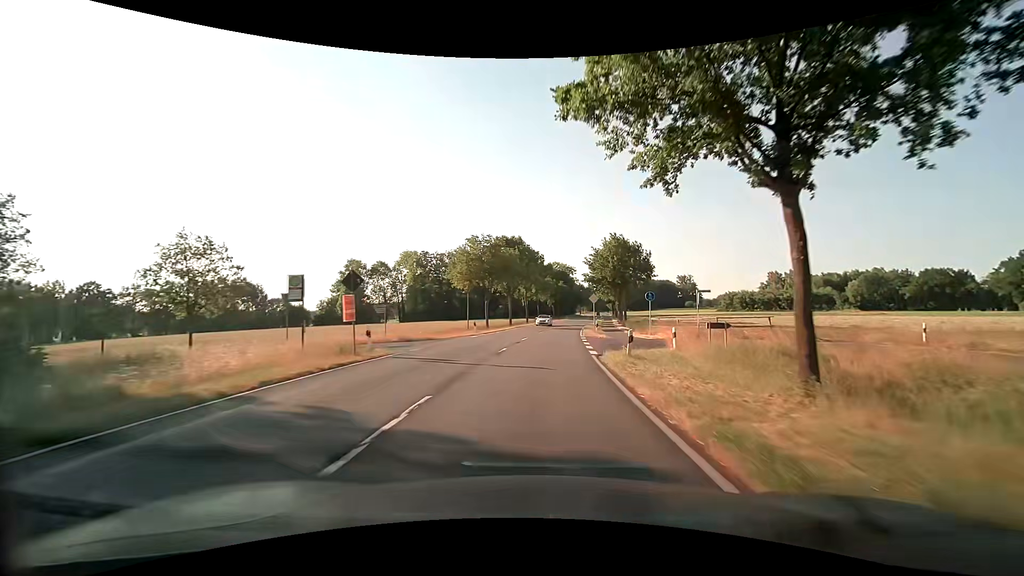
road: secondary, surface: asphalt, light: Day
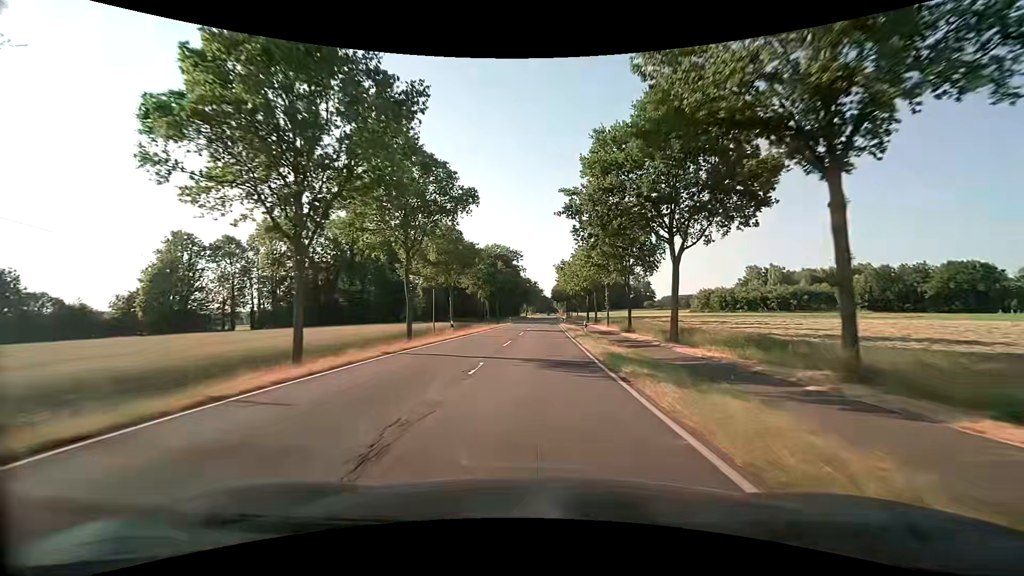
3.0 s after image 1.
(+2.9, +53.5) m; +6°
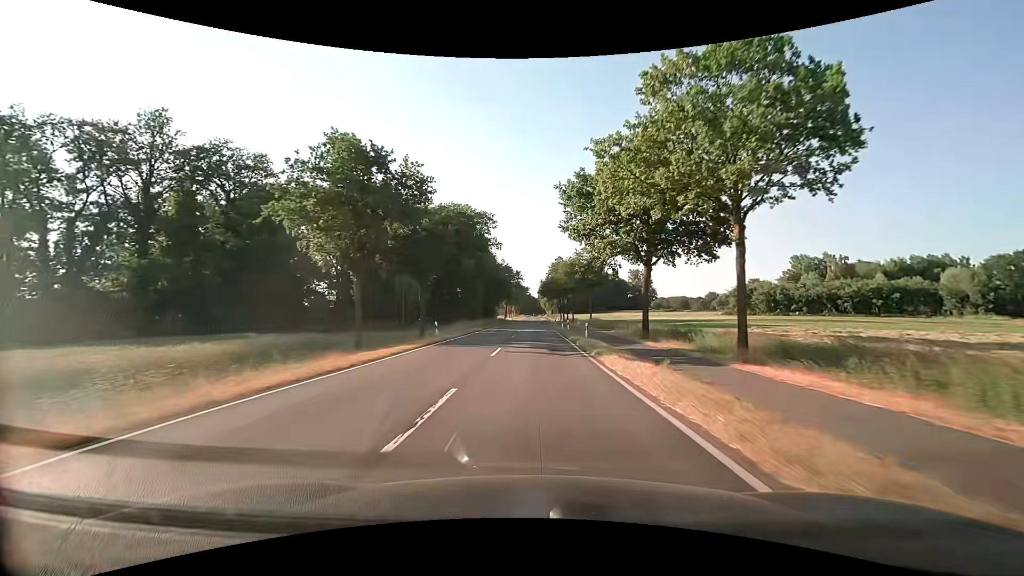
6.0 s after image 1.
(+1.1, +53.6) m; +2°
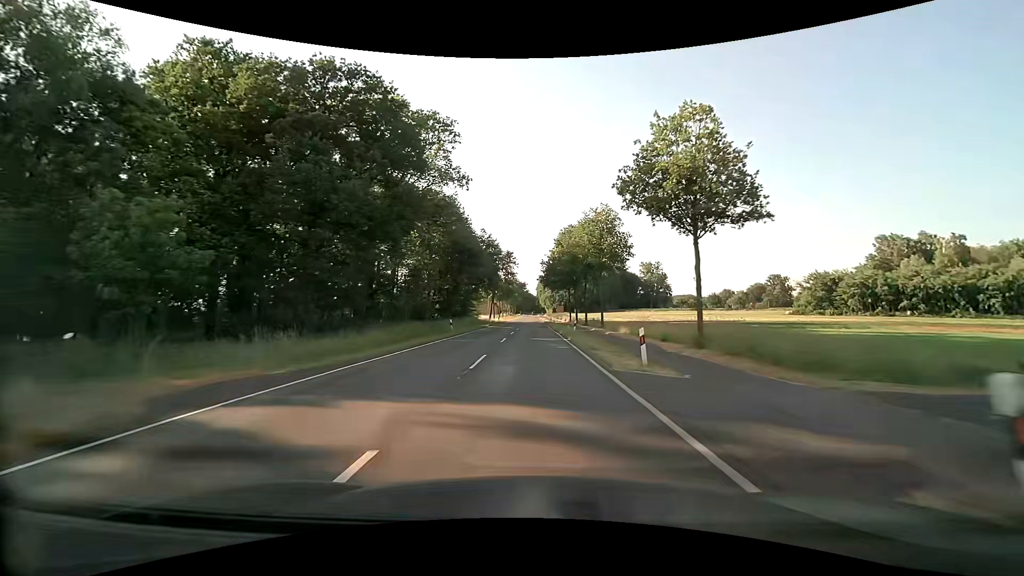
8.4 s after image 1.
(+0.1, +42.9) m; 0°
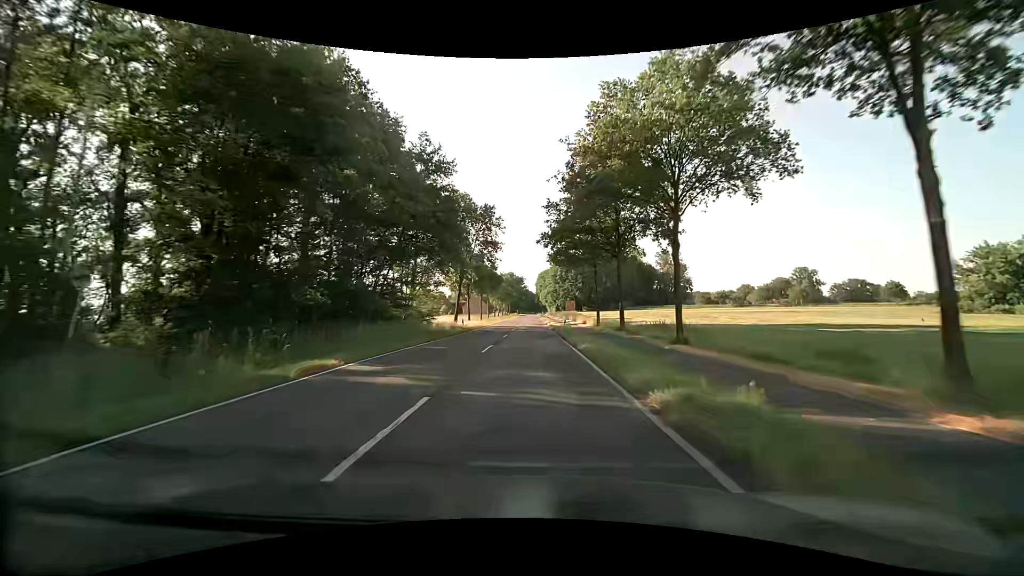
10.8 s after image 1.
(+0.1, +43.0) m; 0°
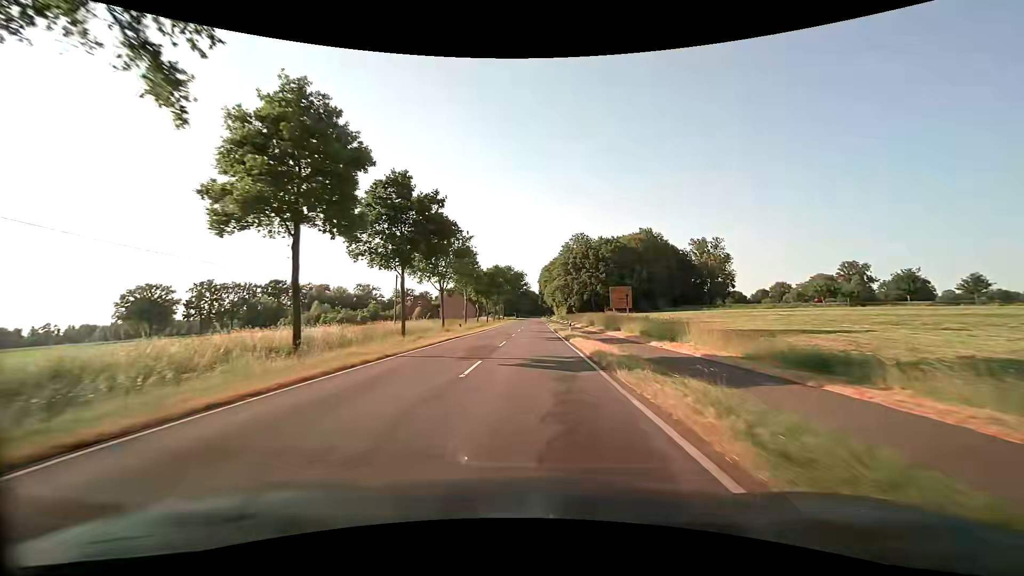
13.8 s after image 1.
(0.0, +53.7) m; 0°
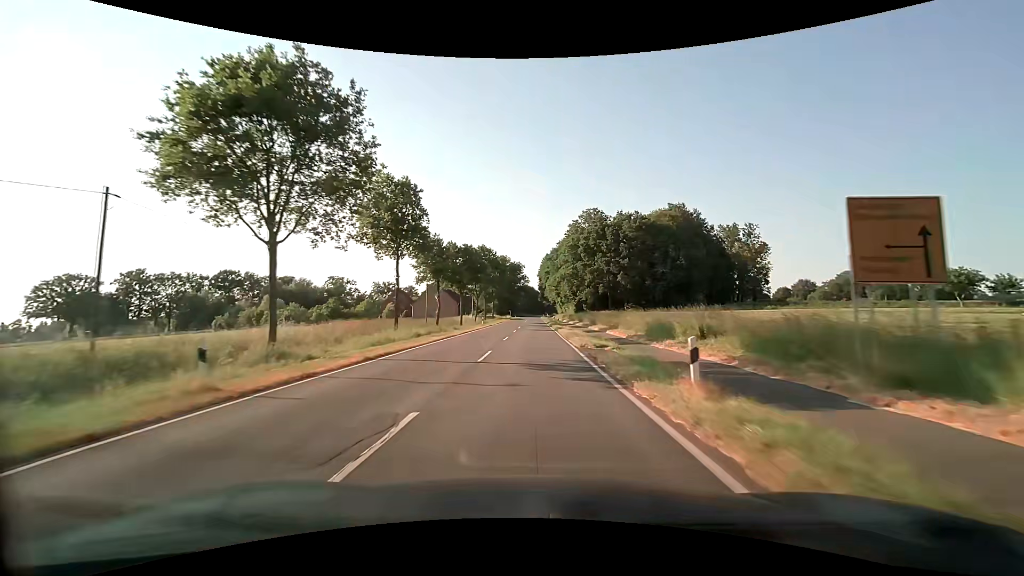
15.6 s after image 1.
(+0.2, +32.2) m; +1°
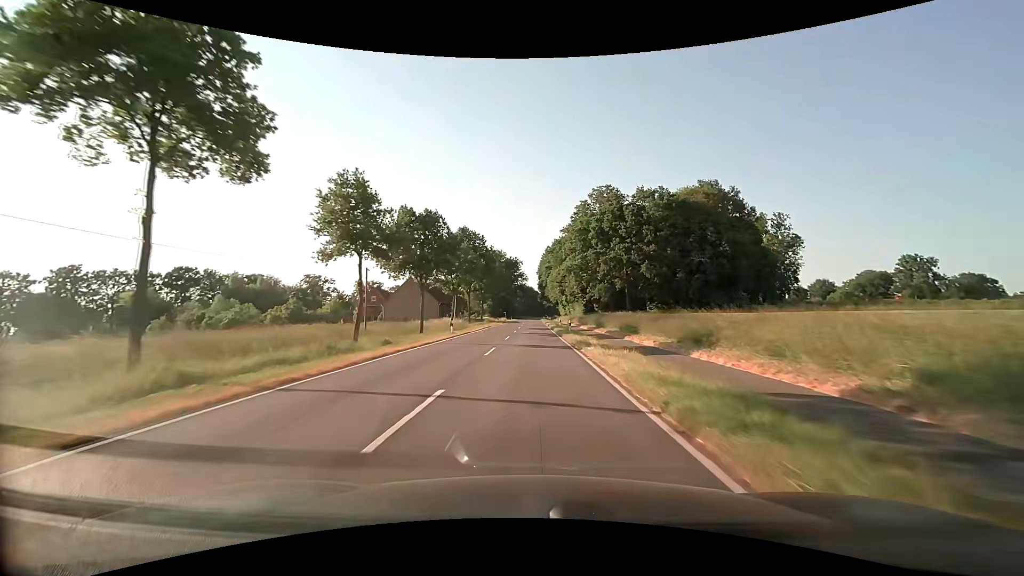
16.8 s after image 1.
(-0.1, +21.5) m; 0°
(0, +10) (0, +20) (0, +30) (0, +40) (0, +50) (0, +60) (0, +70) (0, +80) (0, +90) (0, +100) m
